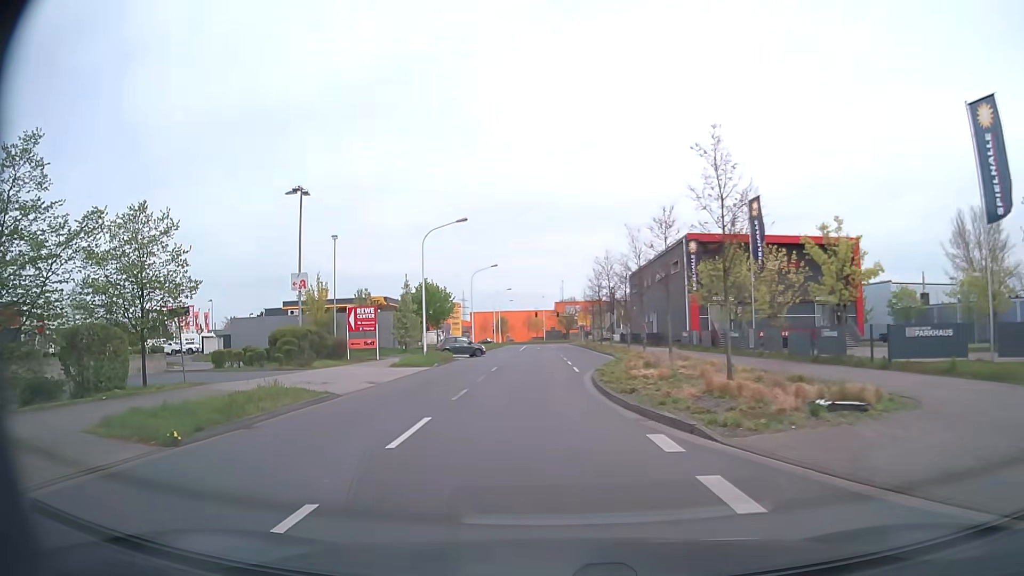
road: tertiary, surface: asphalt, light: Day
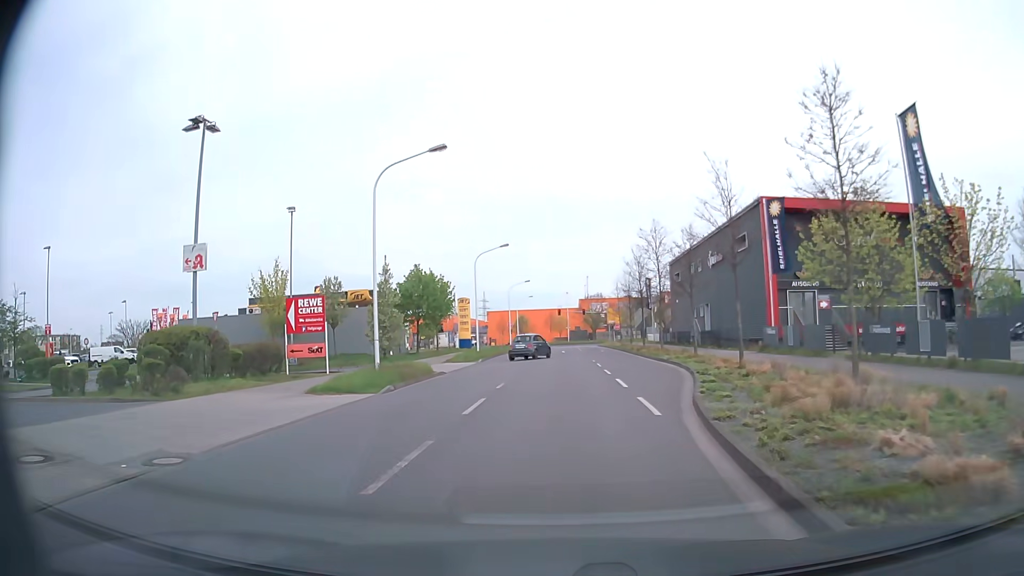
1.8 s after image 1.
(-0.5, +14.8) m; -2°
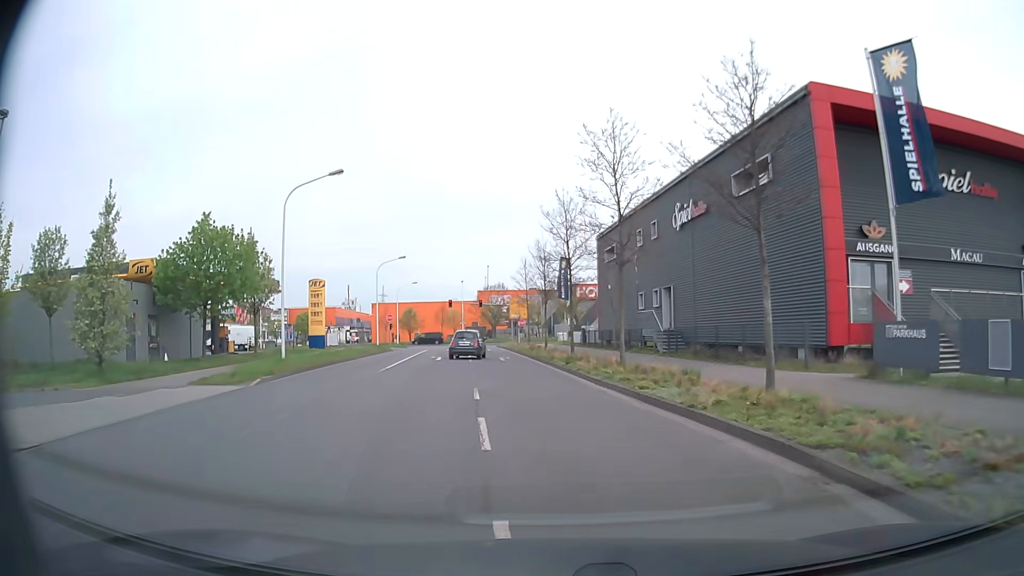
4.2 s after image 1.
(+1.2, +21.3) m; +8°
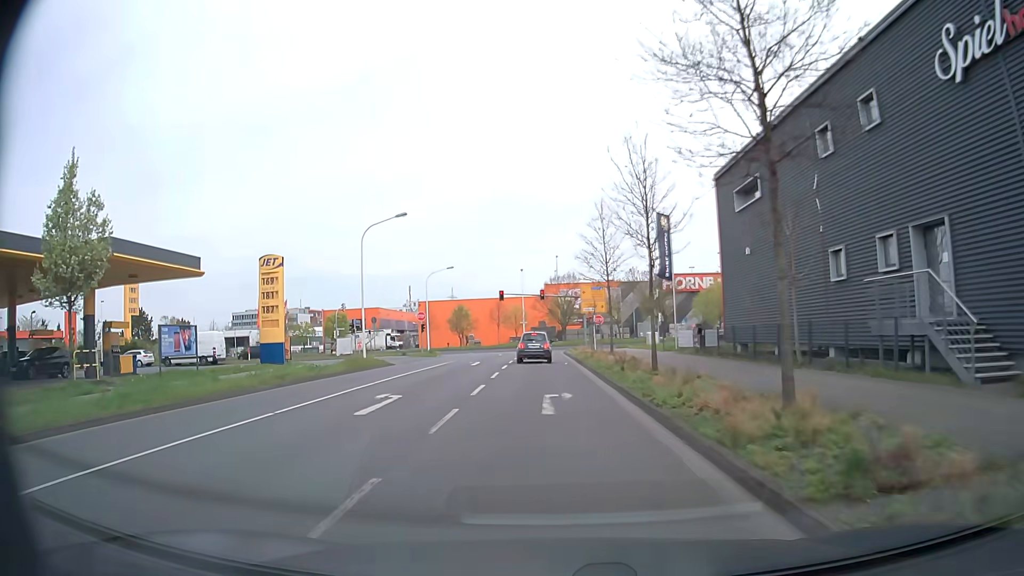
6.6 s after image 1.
(-0.8, +22.3) m; -6°
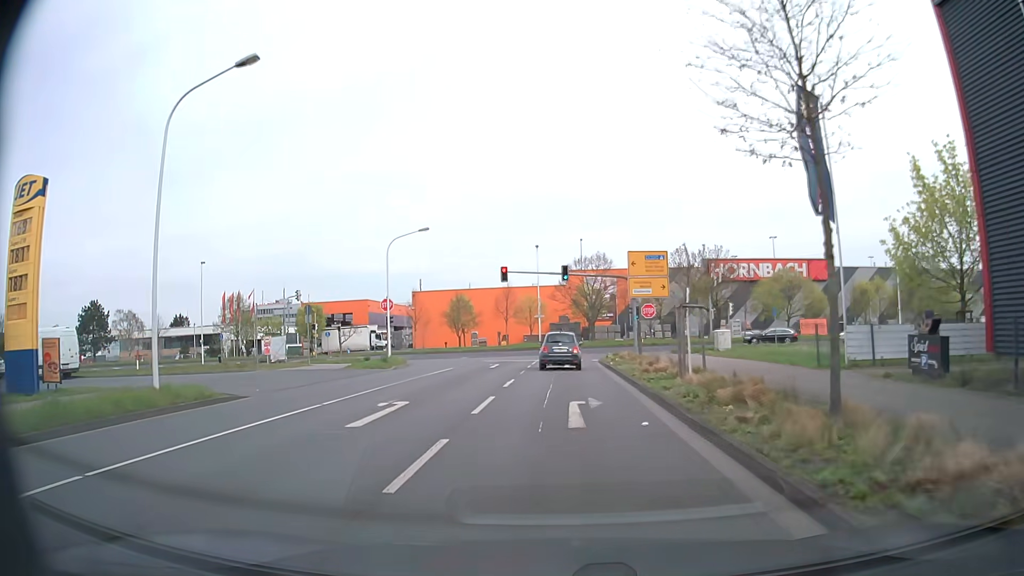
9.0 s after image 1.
(-0.5, +21.3) m; -2°
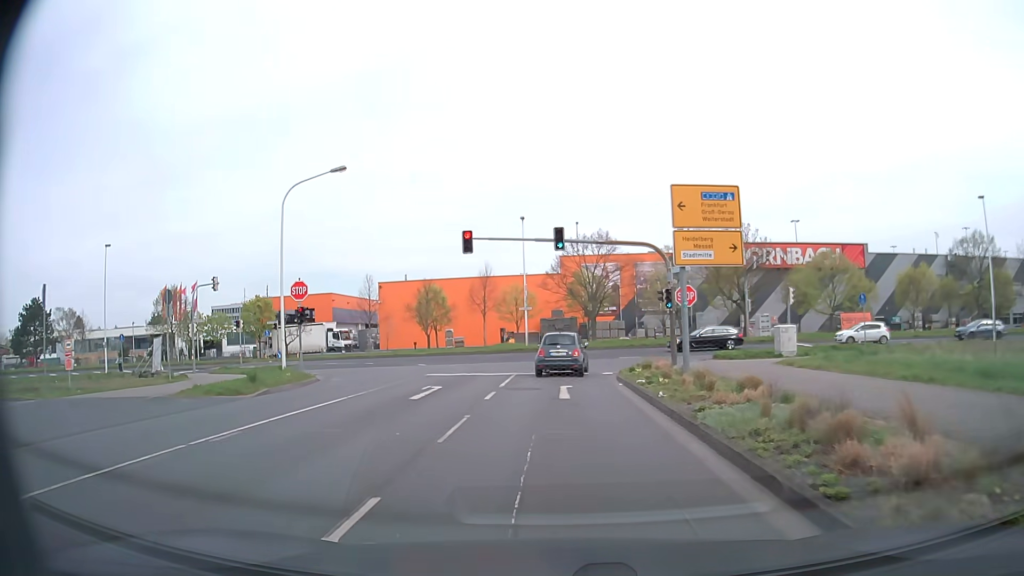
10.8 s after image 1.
(+0.1, +14.8) m; 0°
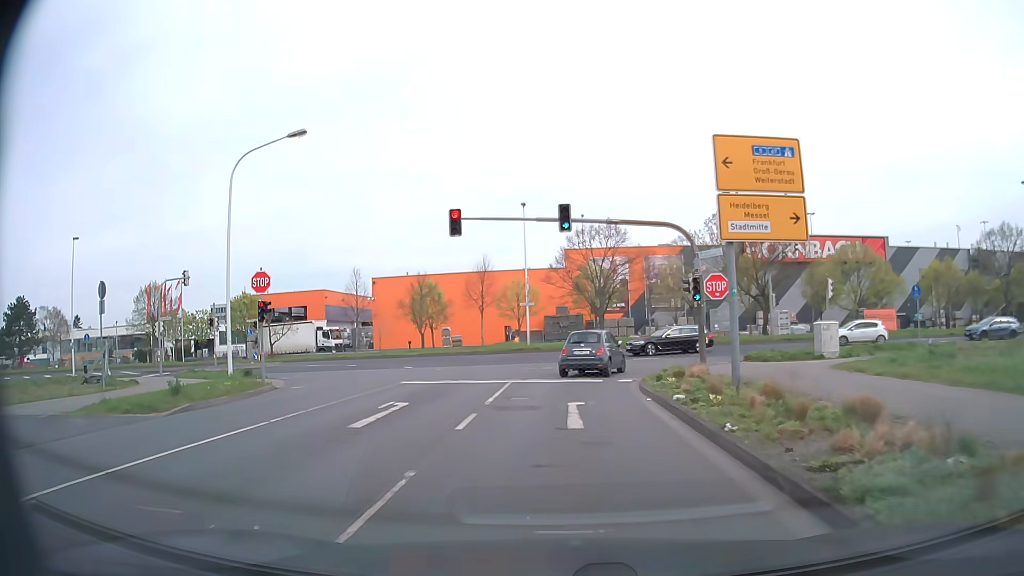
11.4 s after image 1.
(0.0, +4.8) m; 0°
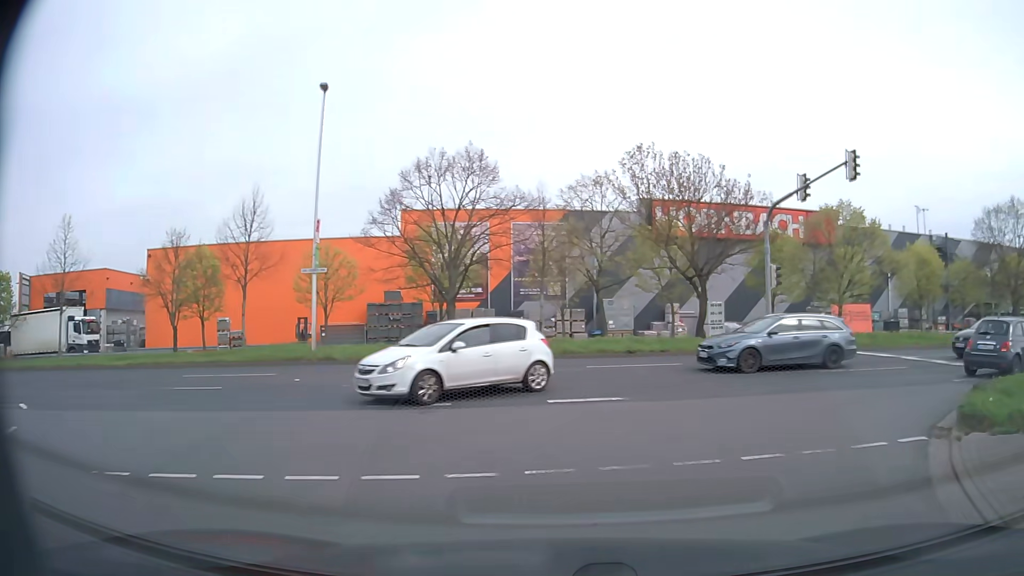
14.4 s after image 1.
(+0.6, +21.5) m; +12°
